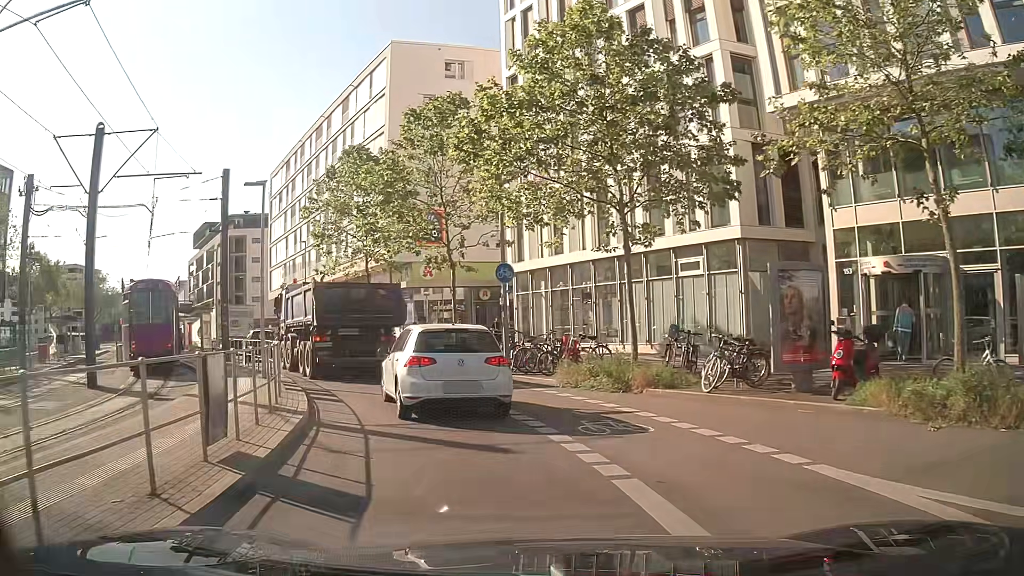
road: secondary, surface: asphalt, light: Day
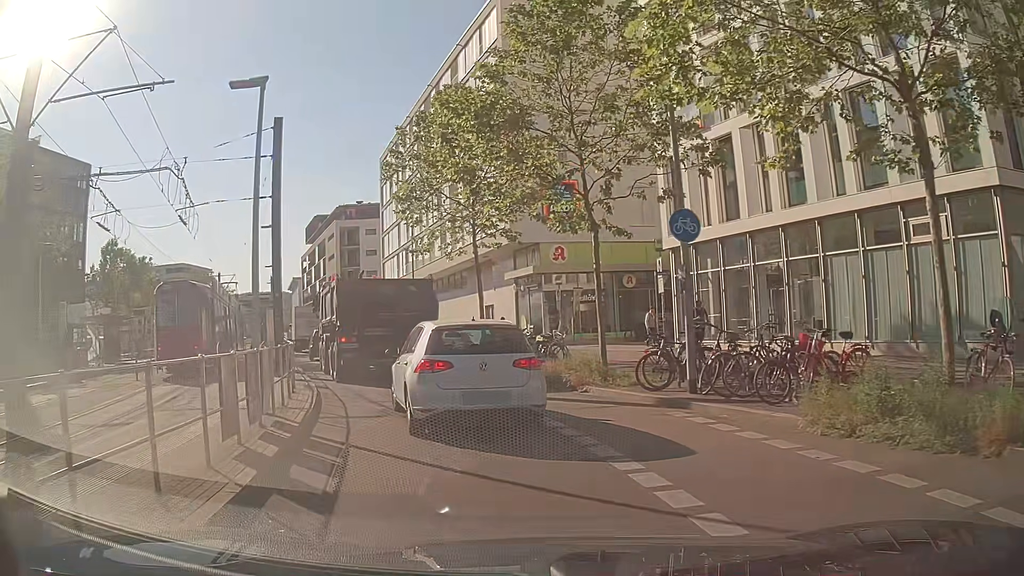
(-0.8, +8.0) m; -12°
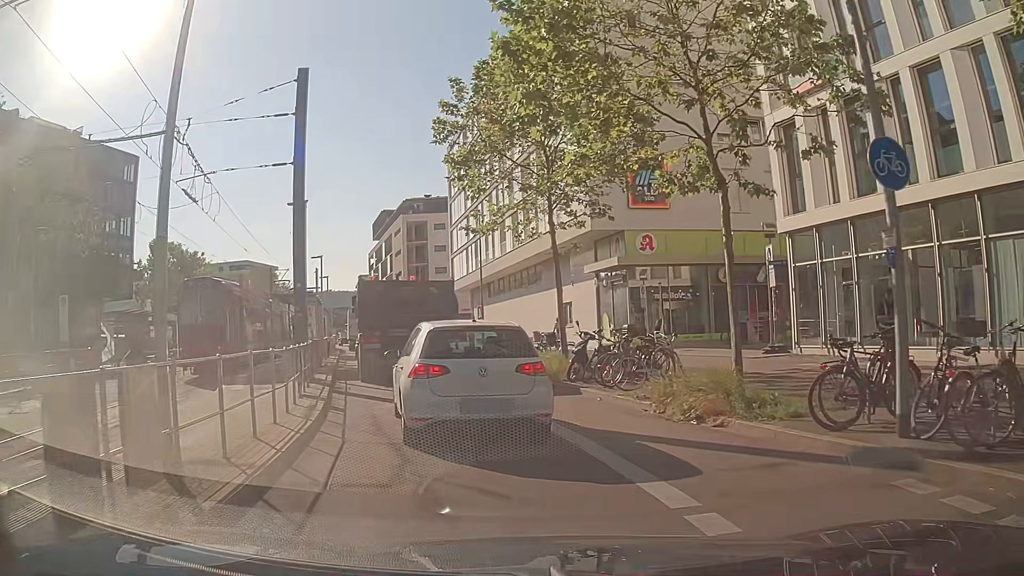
(-0.2, +4.7) m; -4°
